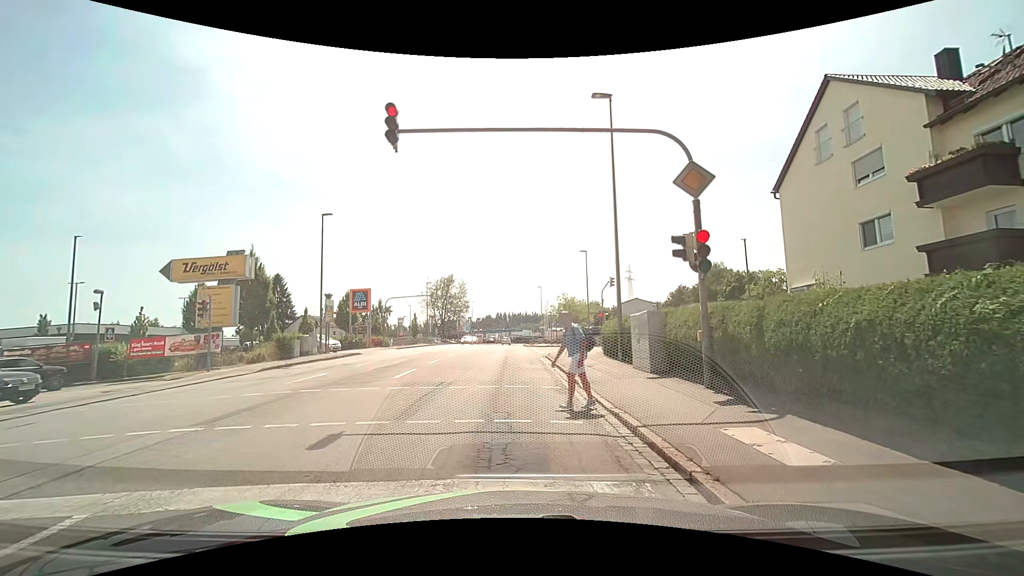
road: tertiary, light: Day
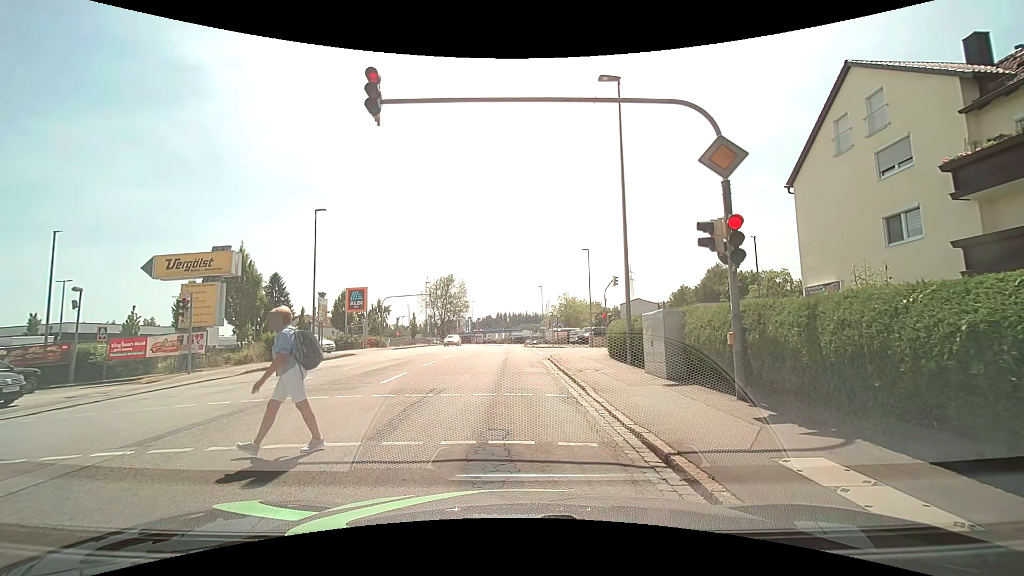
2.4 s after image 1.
(0.0, +1.4) m; 0°
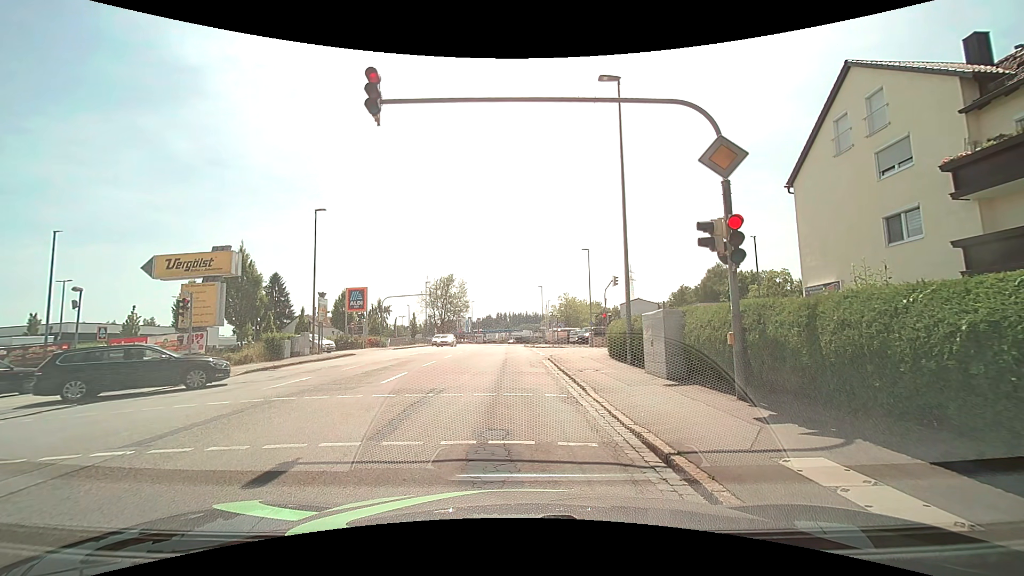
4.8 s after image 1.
(0.0, 0.0) m; 0°
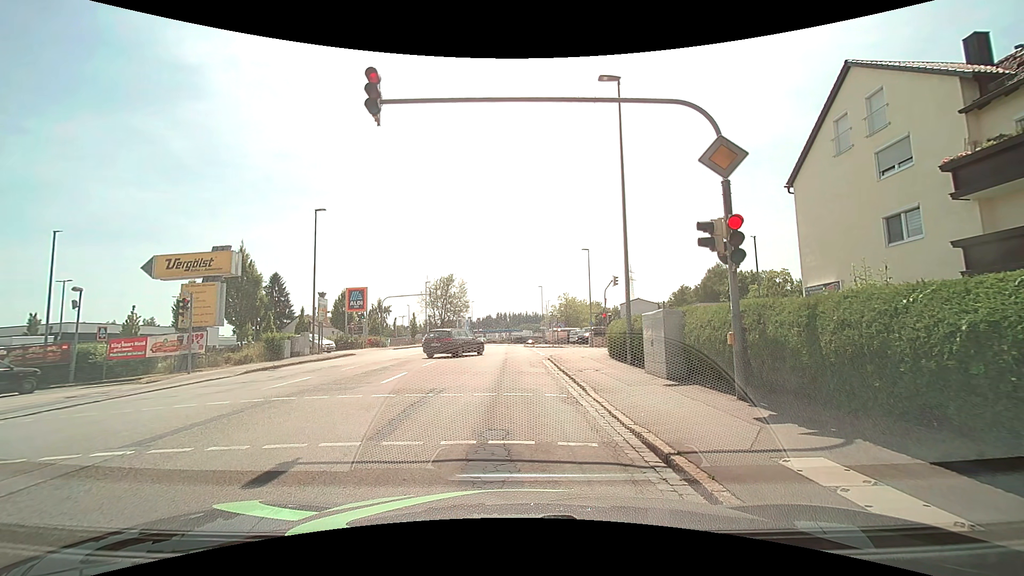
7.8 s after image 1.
(0.0, 0.0) m; 0°
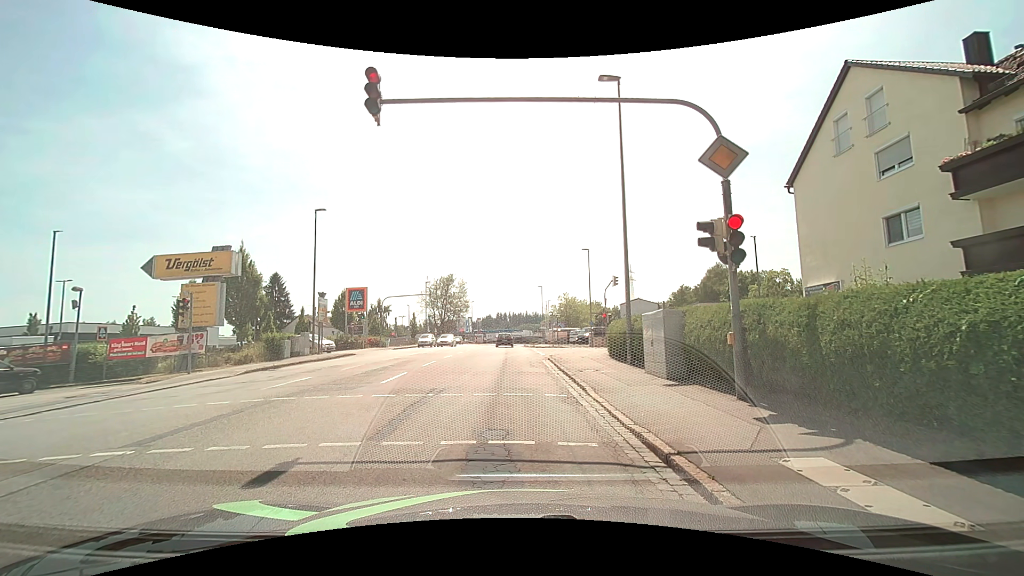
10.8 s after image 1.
(0.0, 0.0) m; 0°
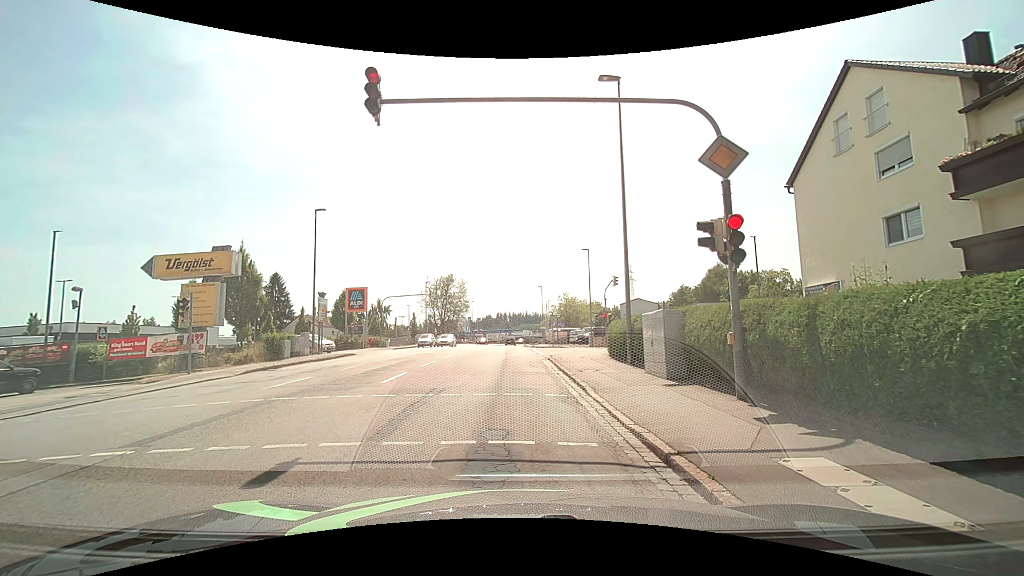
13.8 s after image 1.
(0.0, 0.0) m; 0°
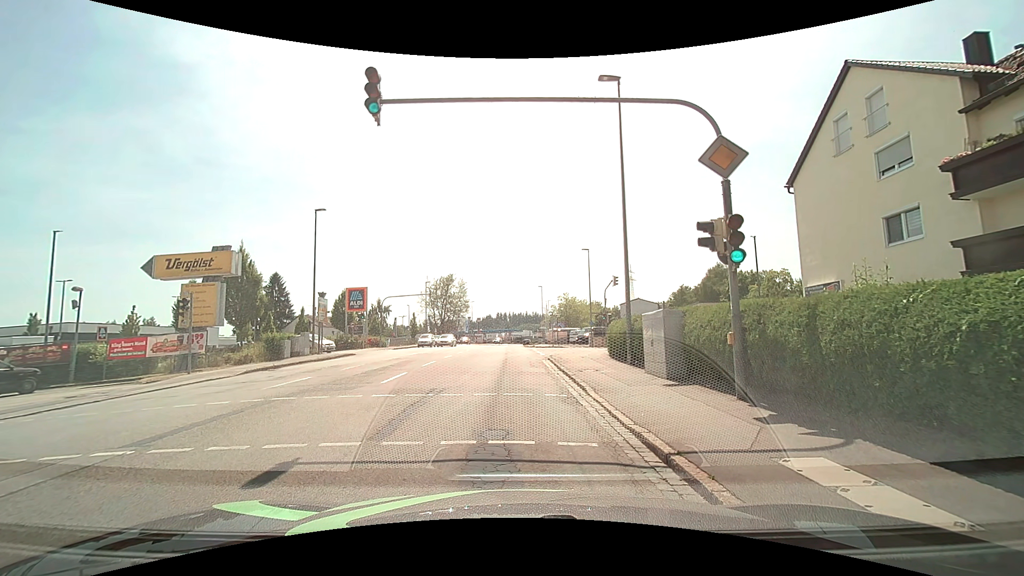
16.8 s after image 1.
(0.0, 0.0) m; 0°
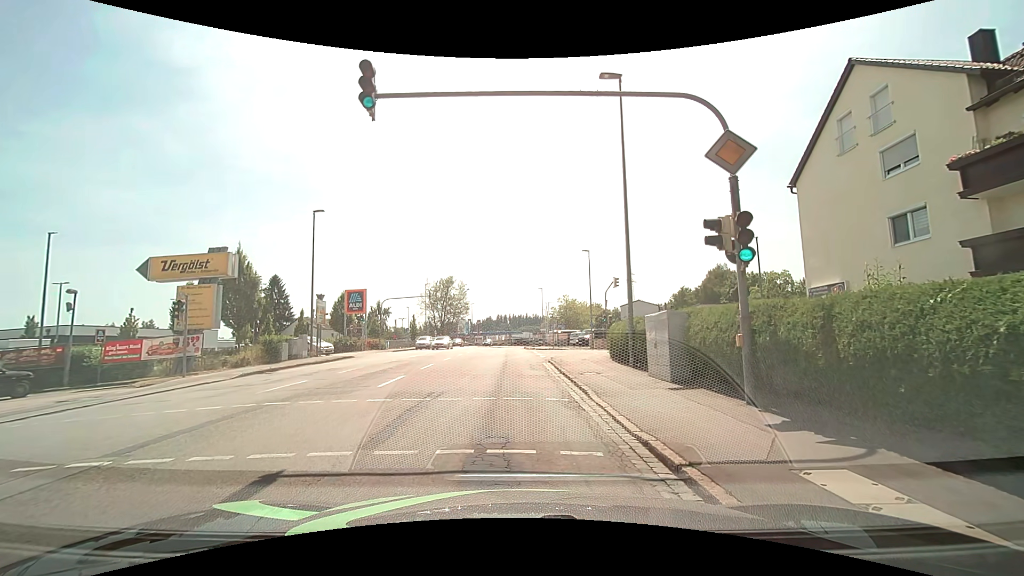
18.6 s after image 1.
(0.0, +0.3) m; 0°
(0, +10) (-1, +20) (-1, +30) (-1, +40) (-1, +50) (-1, +60) (-1, +70) (-2, +80) (-2, +90) (-1, +100) m
